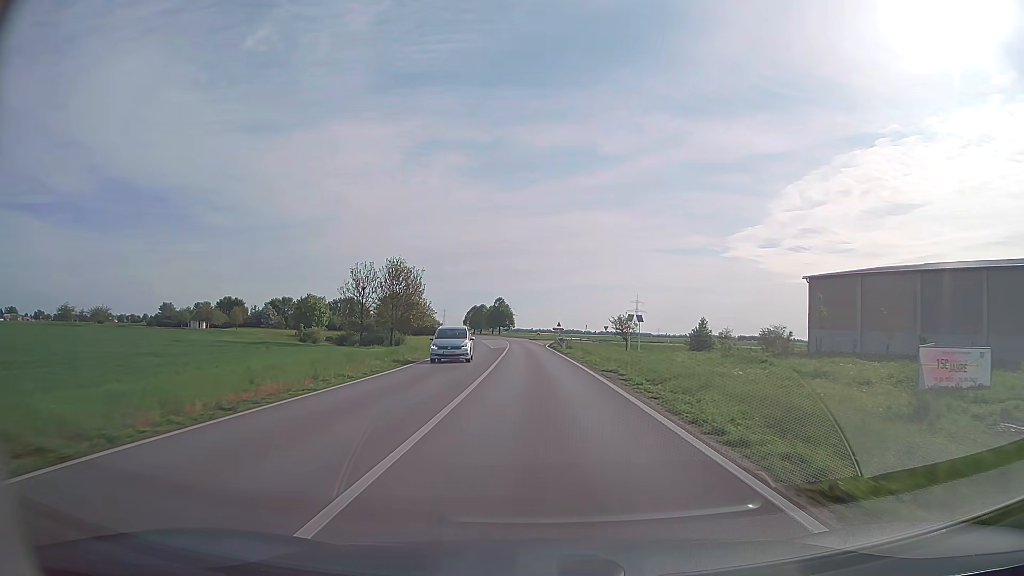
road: secondary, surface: asphalt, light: Day
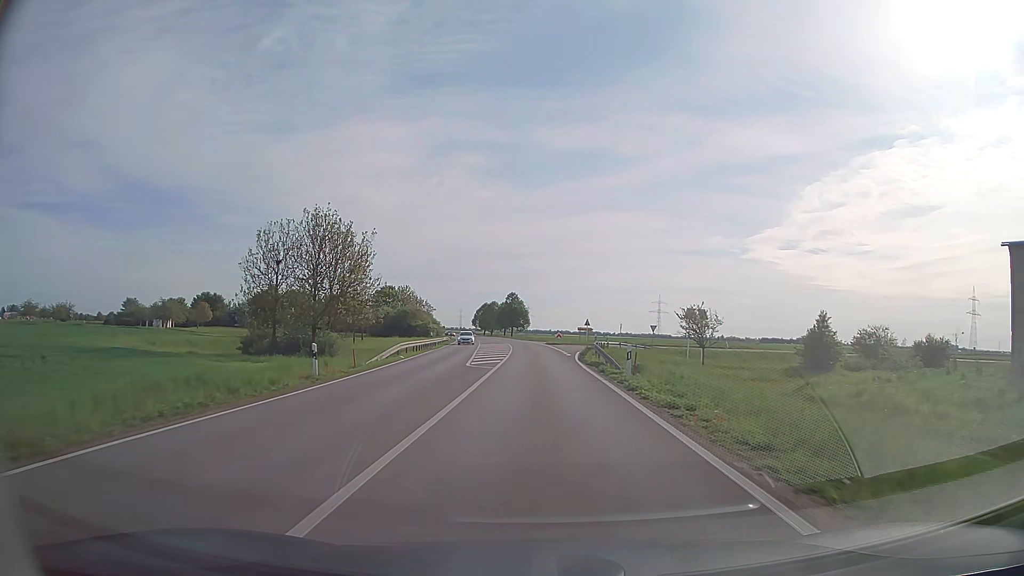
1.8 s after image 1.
(-0.5, +29.9) m; -2°
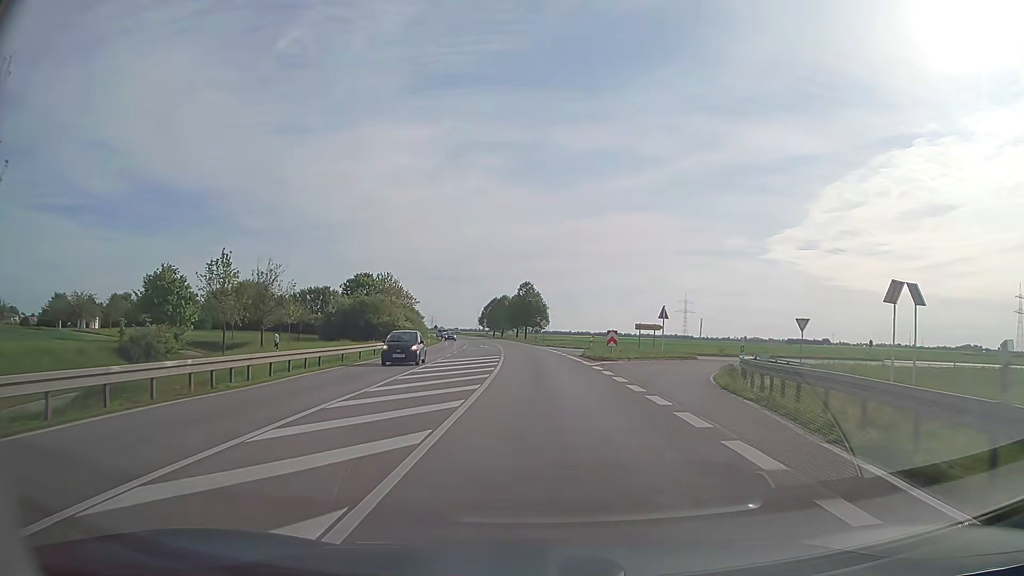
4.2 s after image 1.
(-0.7, +39.7) m; -2°
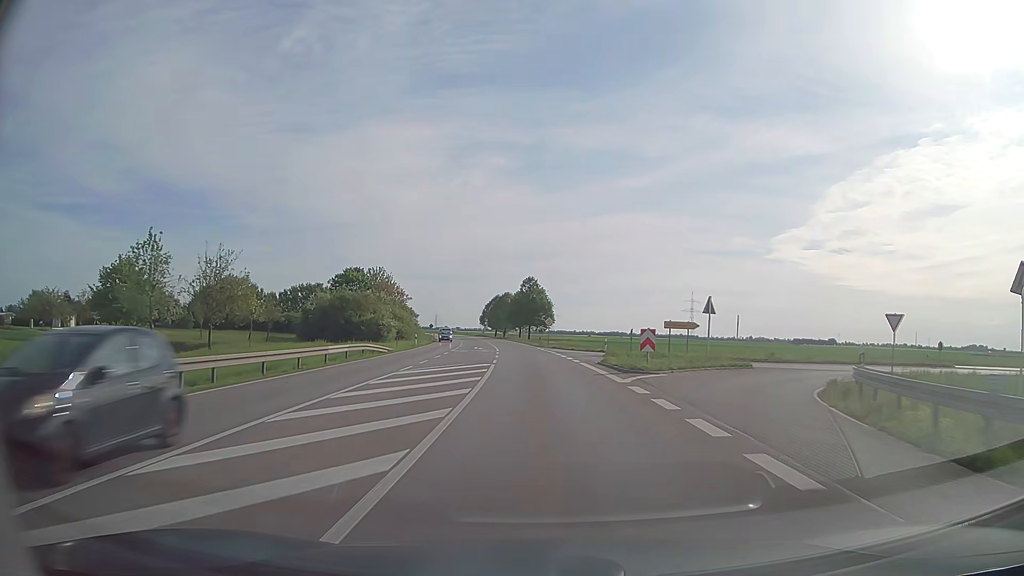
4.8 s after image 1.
(0.0, +9.9) m; 0°
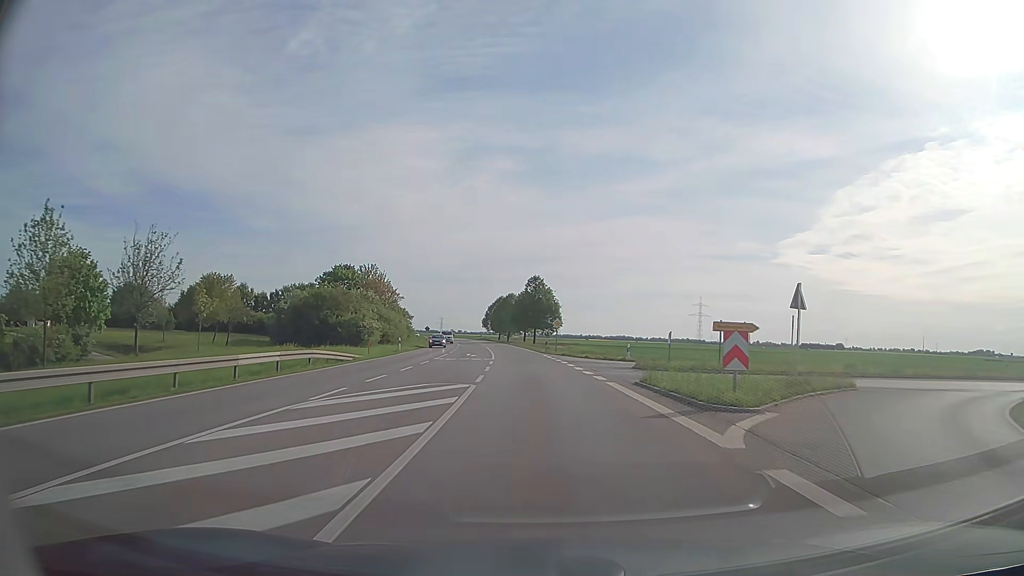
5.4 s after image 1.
(-0.1, +9.9) m; -1°
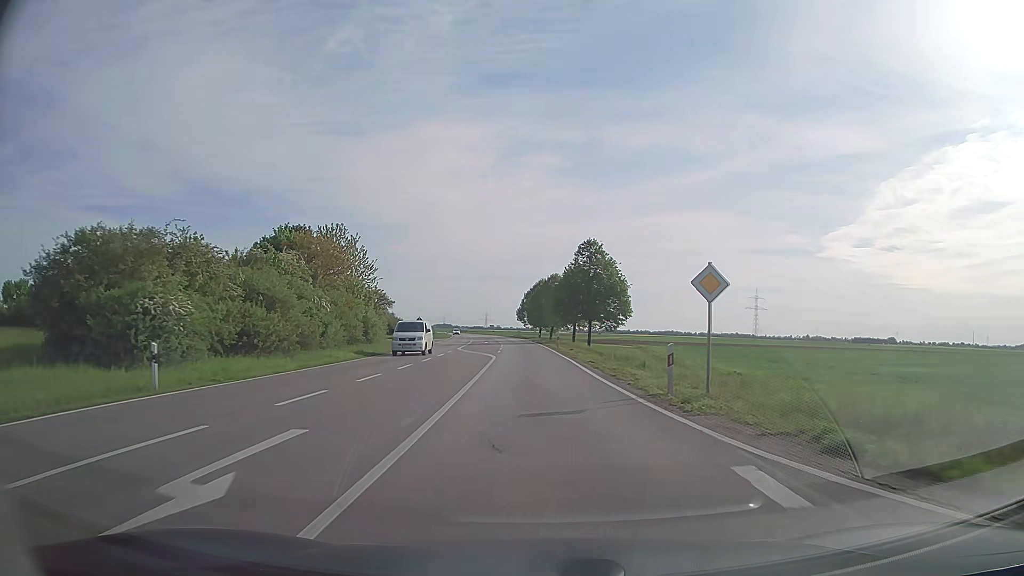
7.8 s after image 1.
(-1.3, +39.5) m; -4°
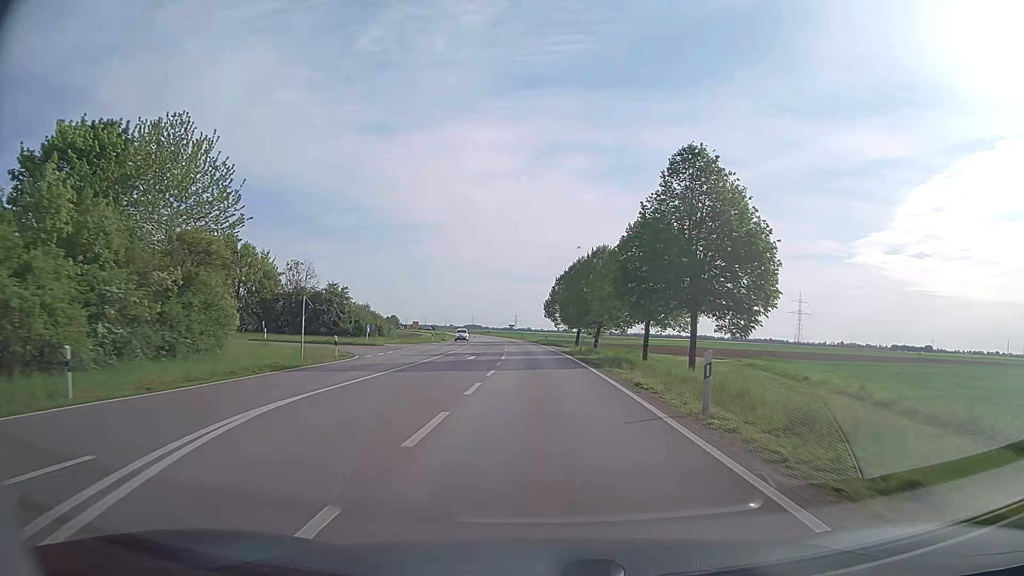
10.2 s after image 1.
(-1.2, +39.4) m; -3°
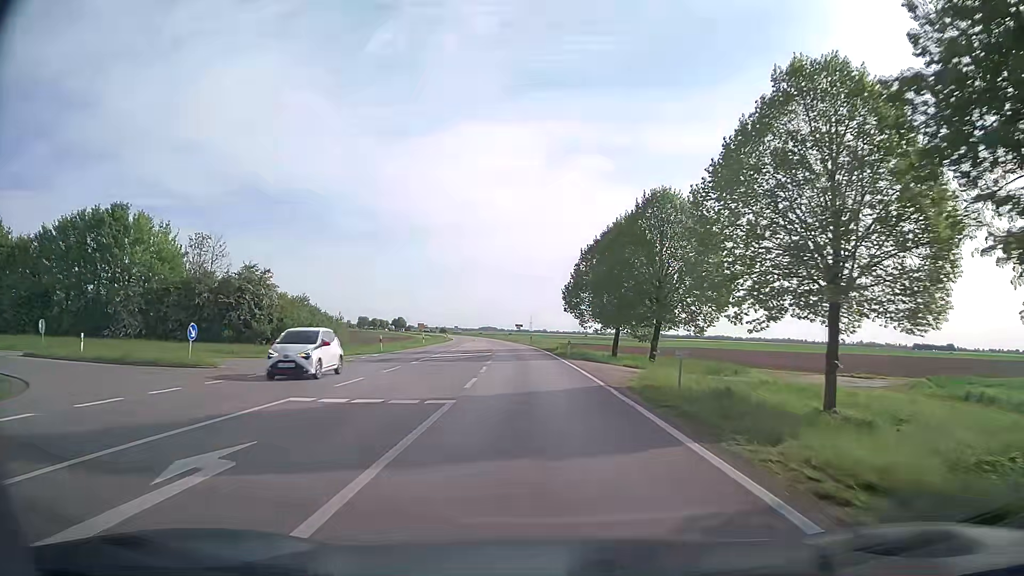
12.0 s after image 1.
(-0.2, +29.4) m; -1°
(0, +10) (0, +20) (-1, +30) (-1, +40) (-2, +50) (-3, +60) (-4, +70) (-5, +80) (-7, +90) (-8, +100) m
